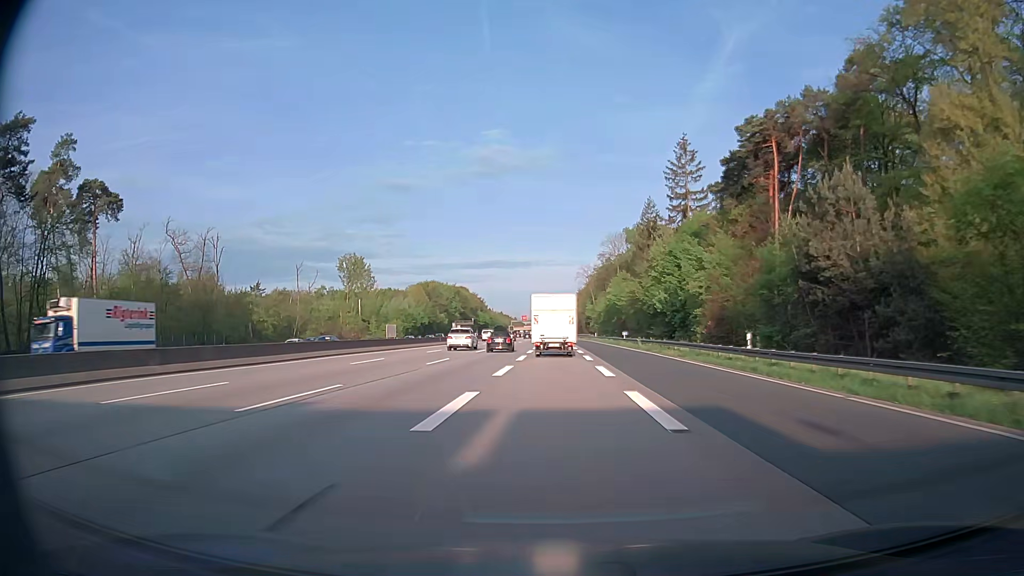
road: motorway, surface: asphalt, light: Day
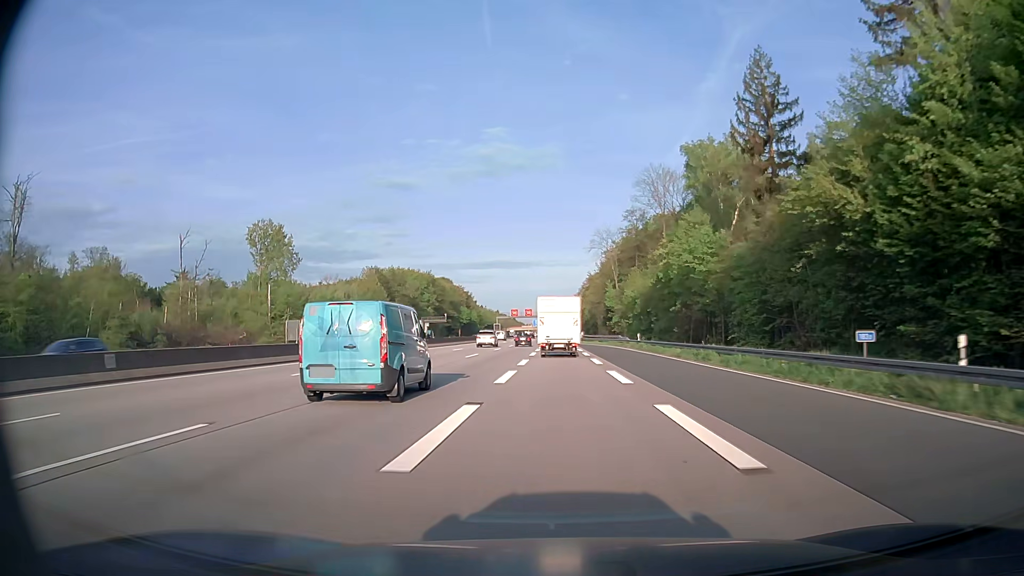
(0.0, +62.3) m; 0°
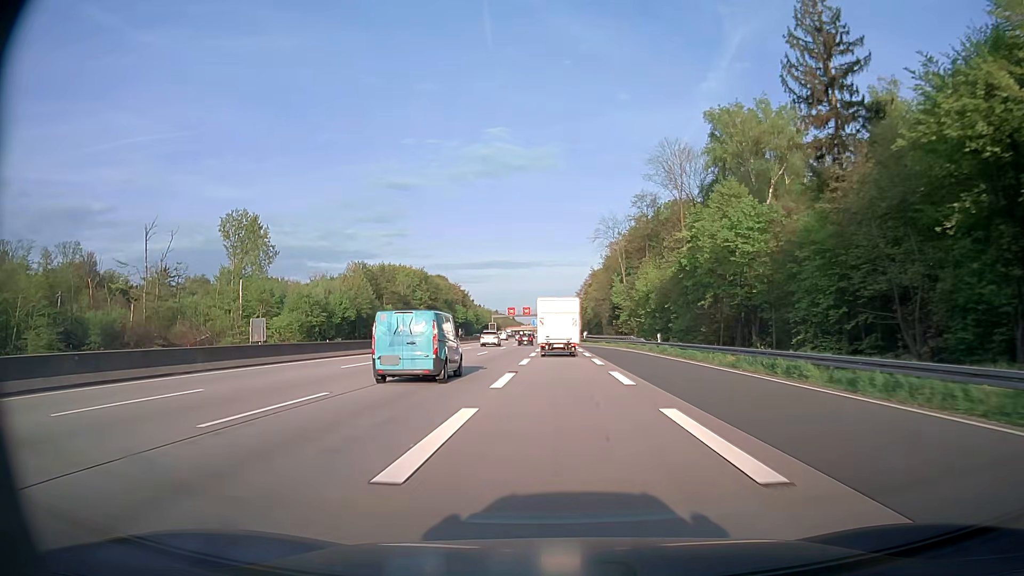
(0.0, +12.4) m; 0°
(0, +10) (0, +20) (0, +30) (0, +40) (0, +50) (0, +60) (0, +70) (0, +80) (0, +90) (0, +100) m
